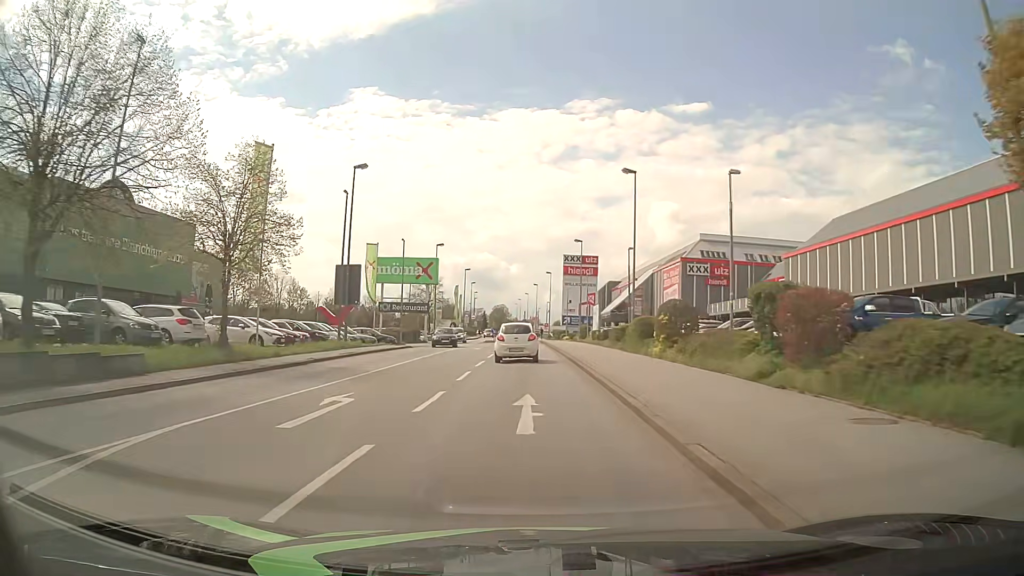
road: tertiary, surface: asphalt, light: Day
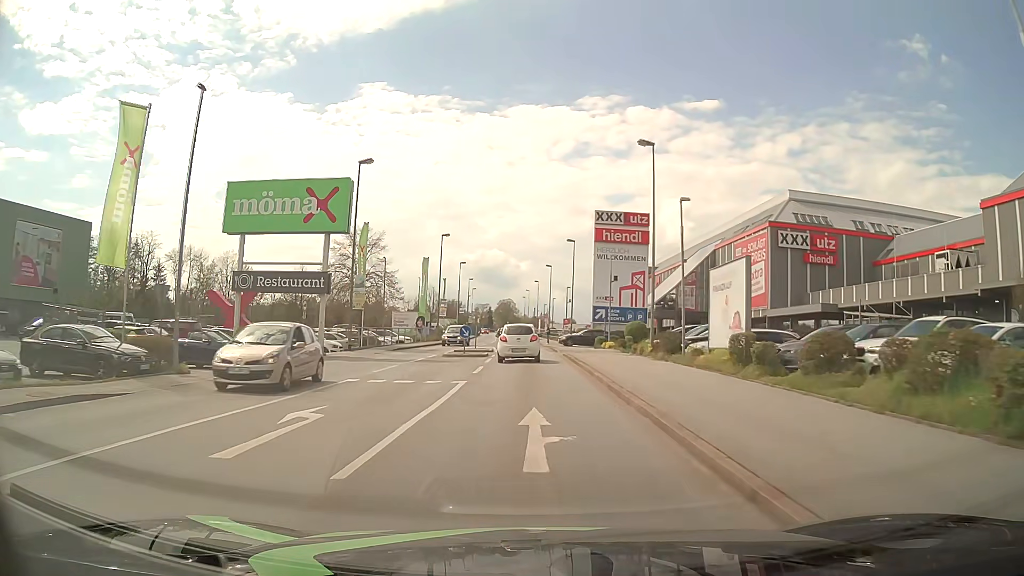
(-0.5, +36.0) m; -1°
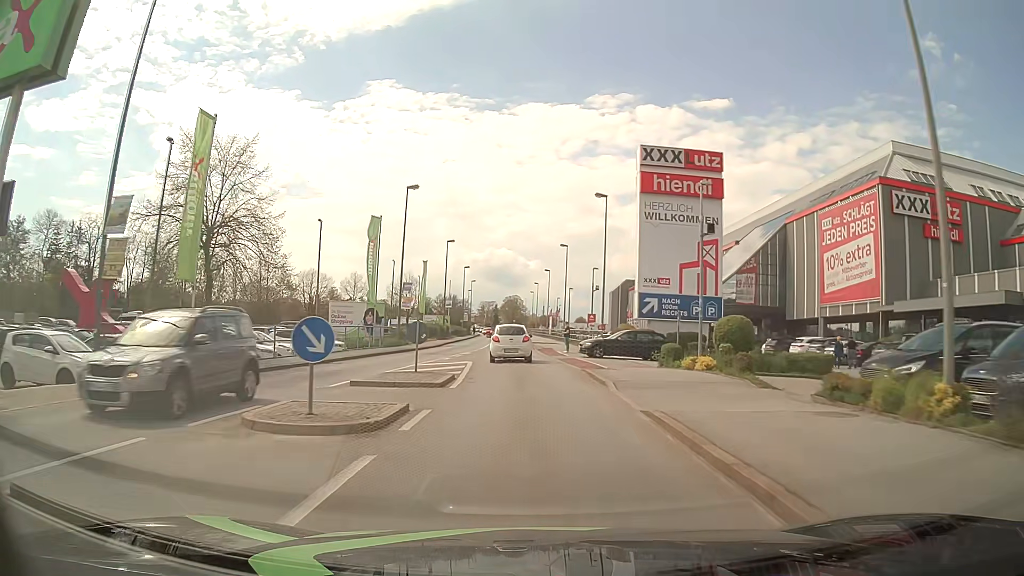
(0.0, +22.4) m; 0°
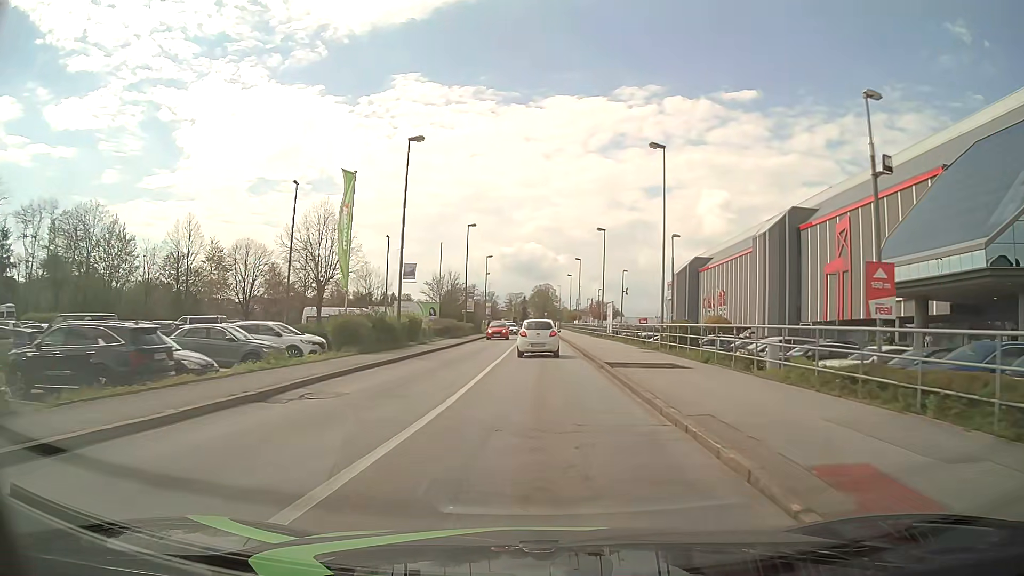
(-1.4, +38.0) m; -3°
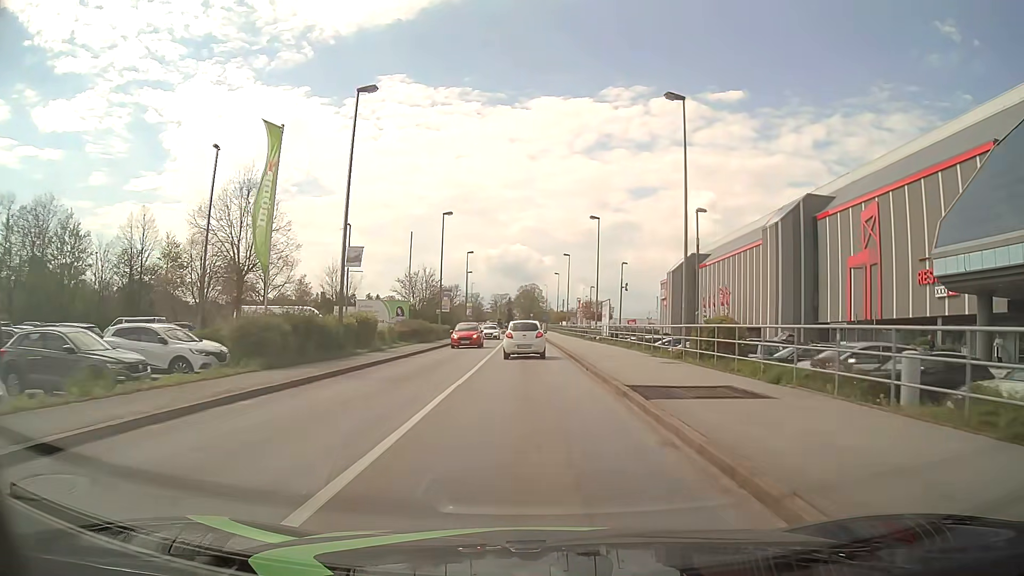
(+0.1, +7.6) m; +1°
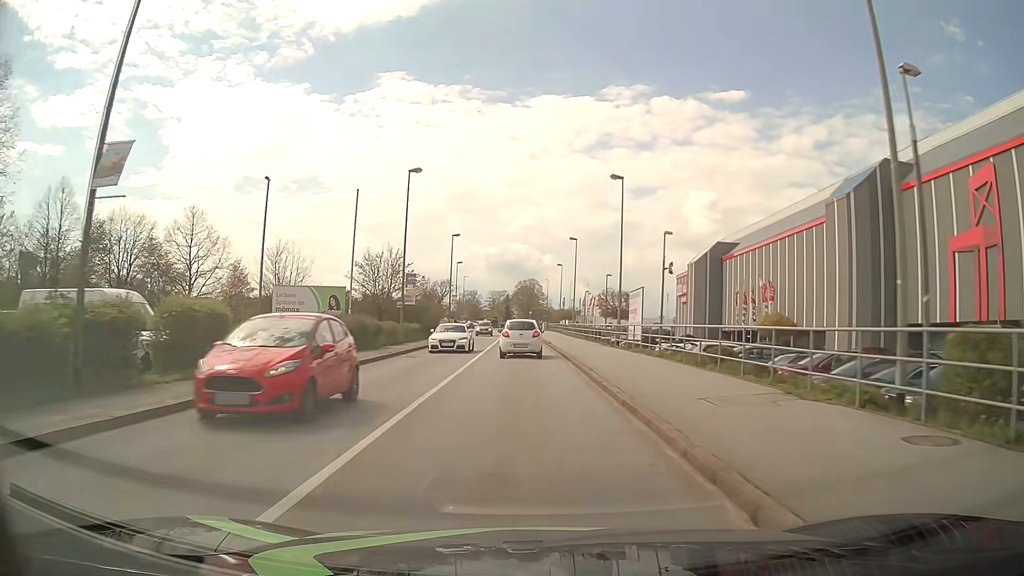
(+0.1, +15.2) m; 0°
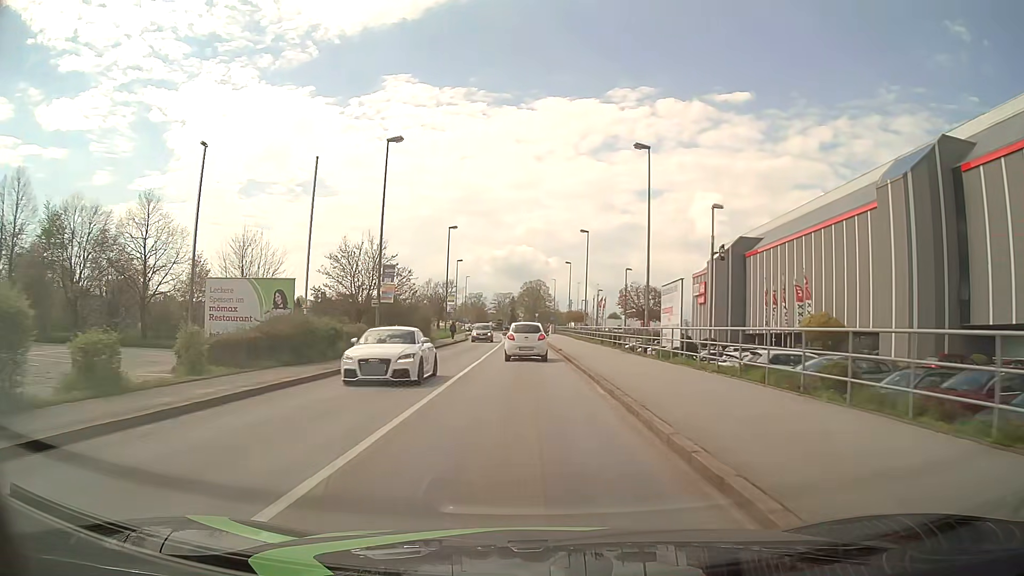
(0.0, +7.6) m; -1°
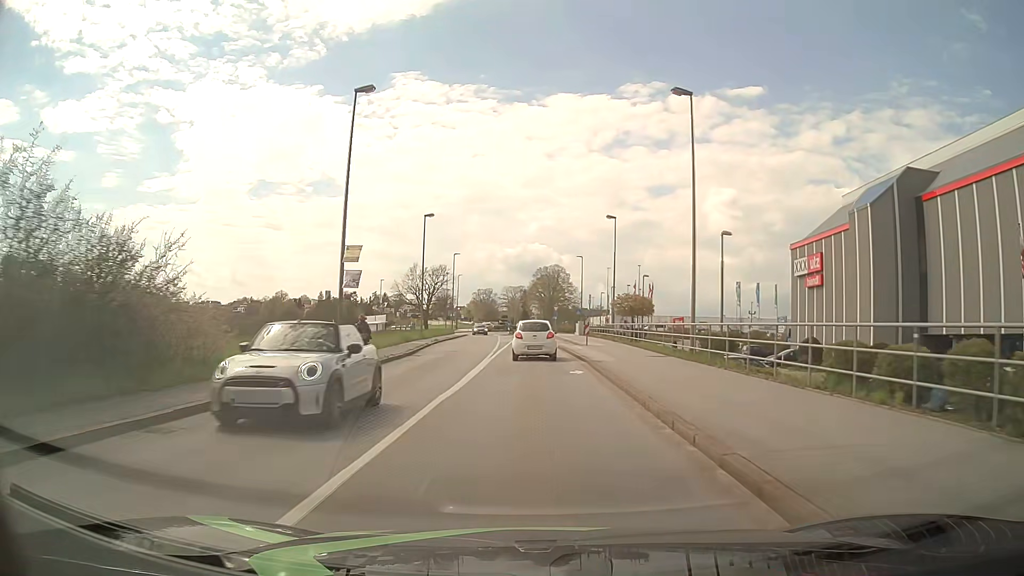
(-0.5, +37.6) m; -1°
(0, +10) (0, +20) (0, +30) (0, +40) (0, +50) (0, +60) (0, +70) (0, +80) (0, +90) (+4, +99) m
